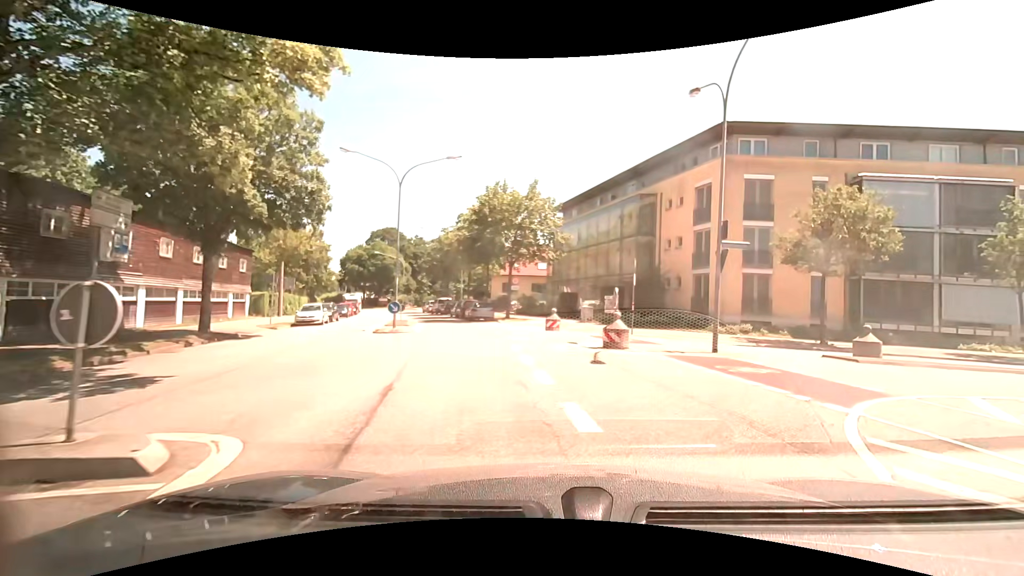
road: secondary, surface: asphalt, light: Day
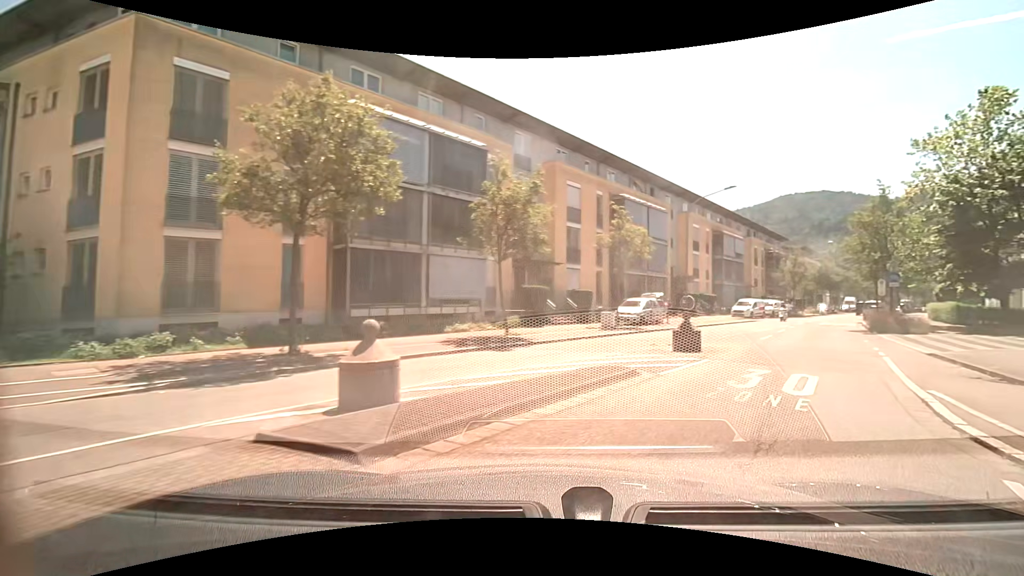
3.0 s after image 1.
(+5.8, +12.0) m; +57°
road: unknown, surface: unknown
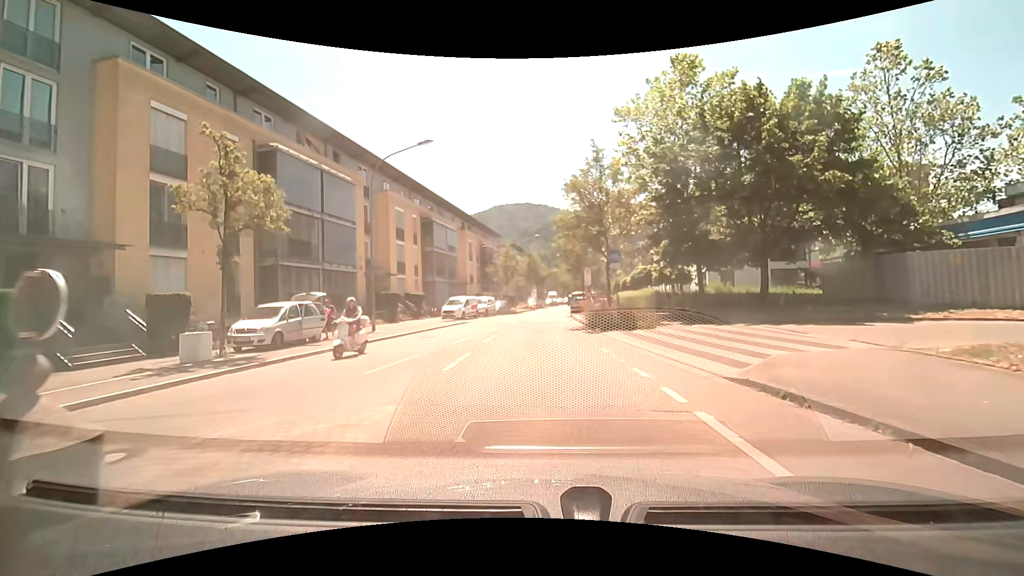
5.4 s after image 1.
(+4.4, +11.7) m; +28°
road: unclassified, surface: asphalt
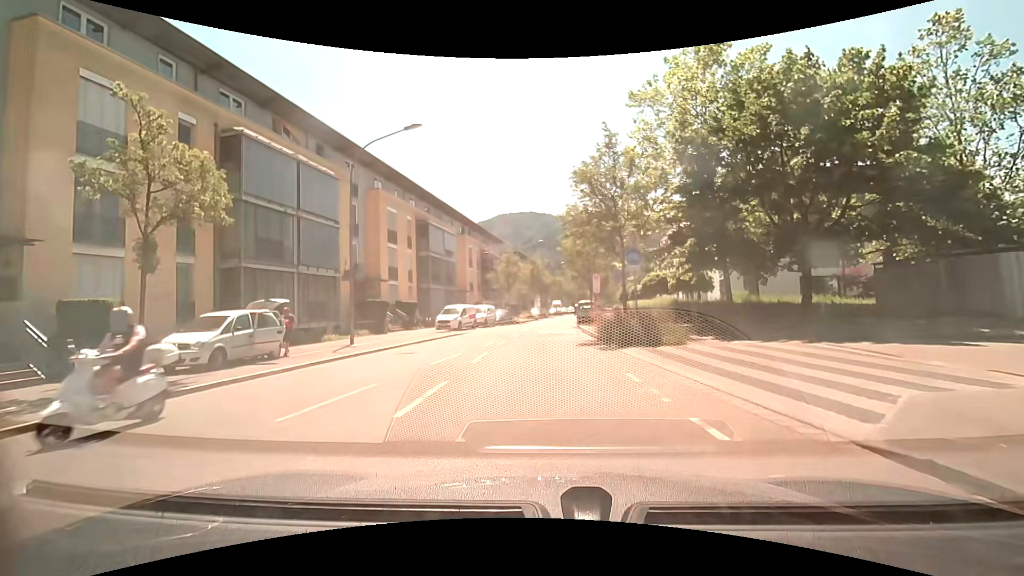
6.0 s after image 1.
(0.0, +3.4) m; -1°
